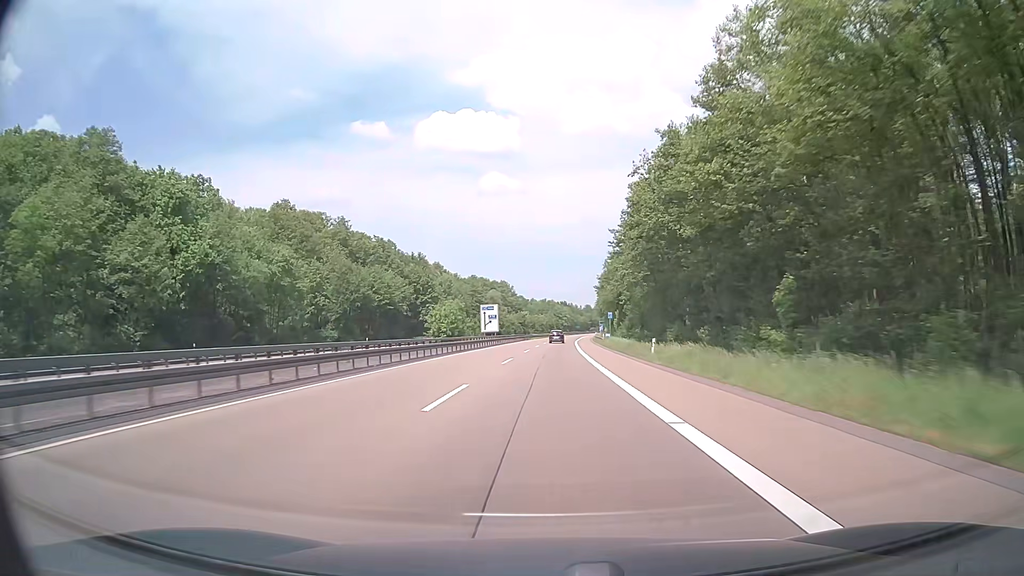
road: motorway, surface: asphalt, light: Day
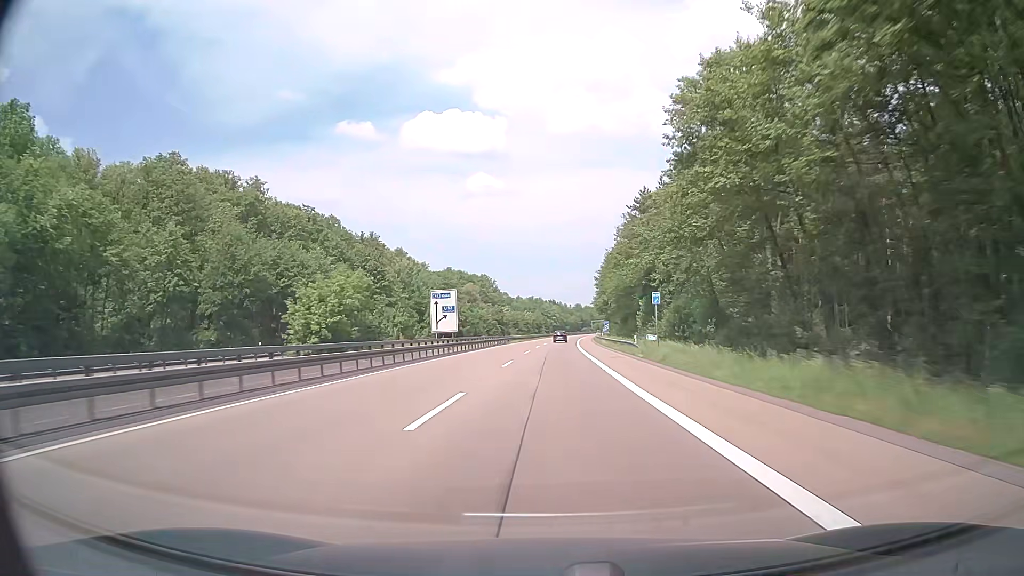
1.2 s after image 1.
(+0.4, +38.0) m; +1°
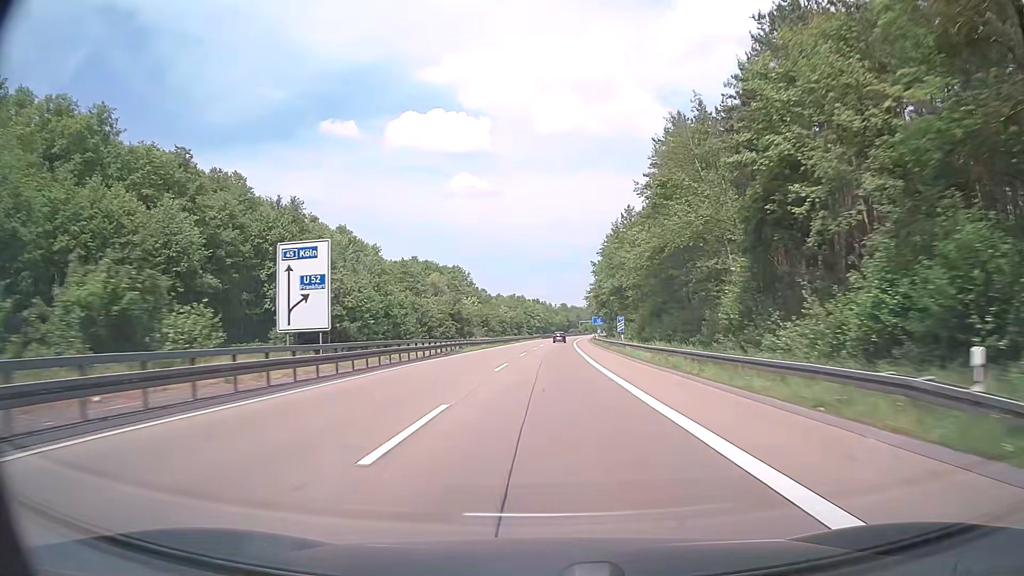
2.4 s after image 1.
(+0.4, +38.0) m; +1°
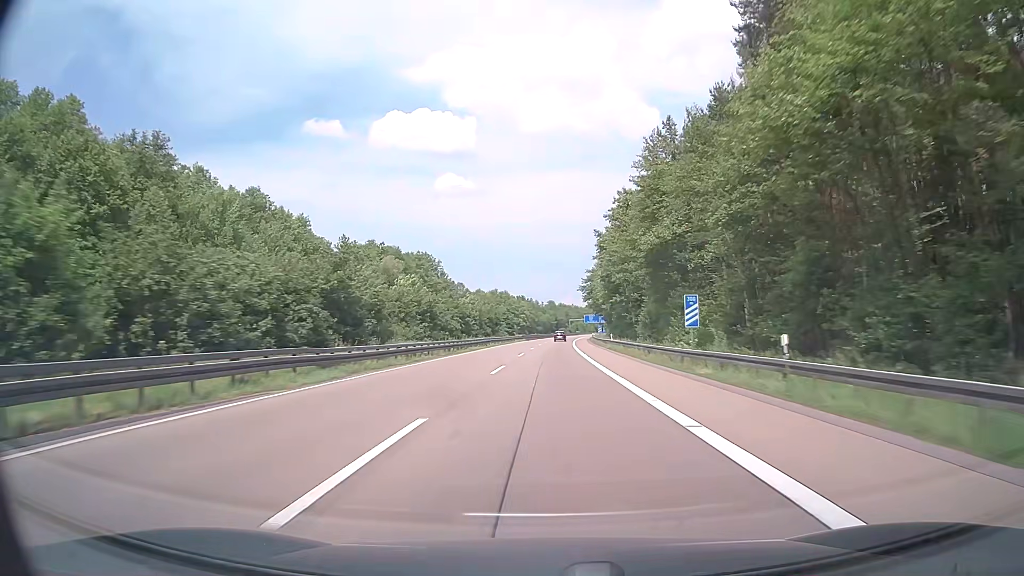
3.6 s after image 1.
(+0.4, +38.0) m; +1°
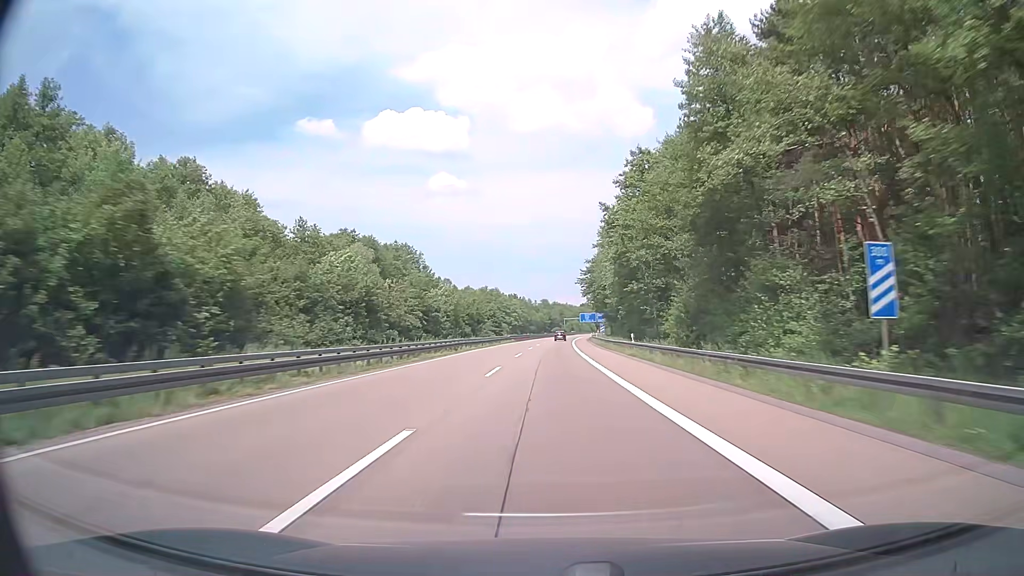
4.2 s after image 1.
(0.0, +19.0) m; 0°
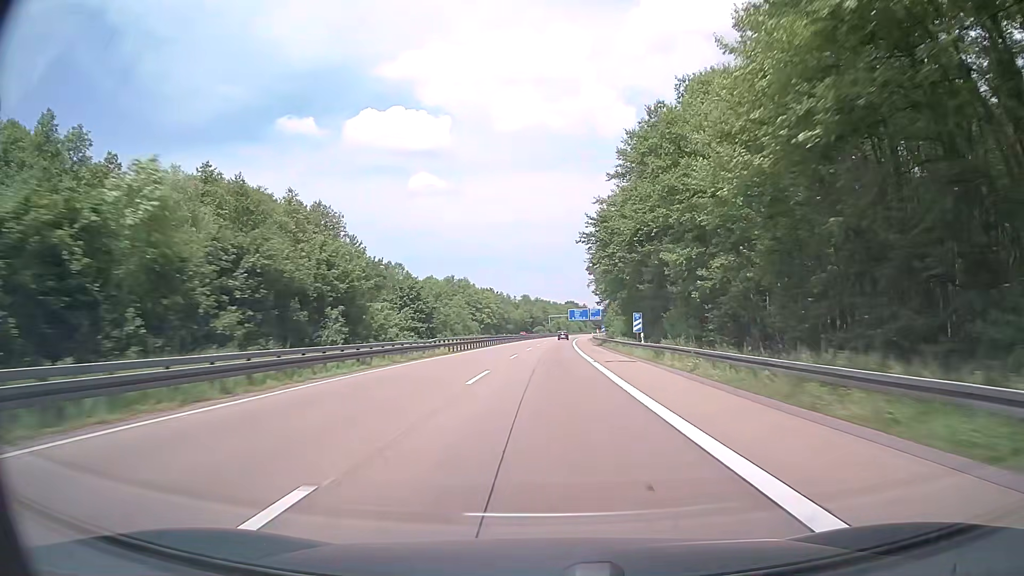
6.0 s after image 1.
(+0.8, +57.0) m; +1°
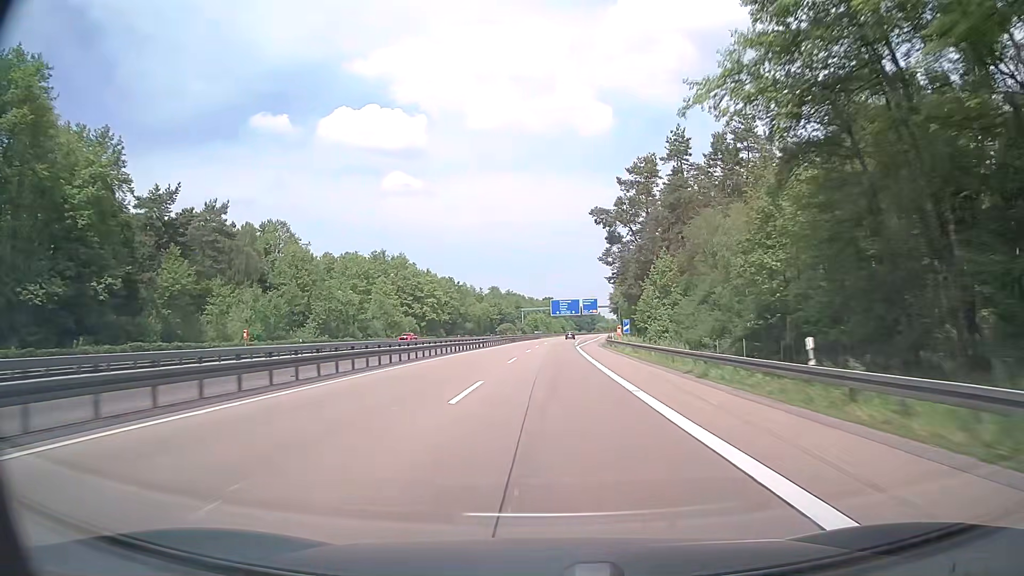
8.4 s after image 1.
(+1.4, +76.0) m; +2°
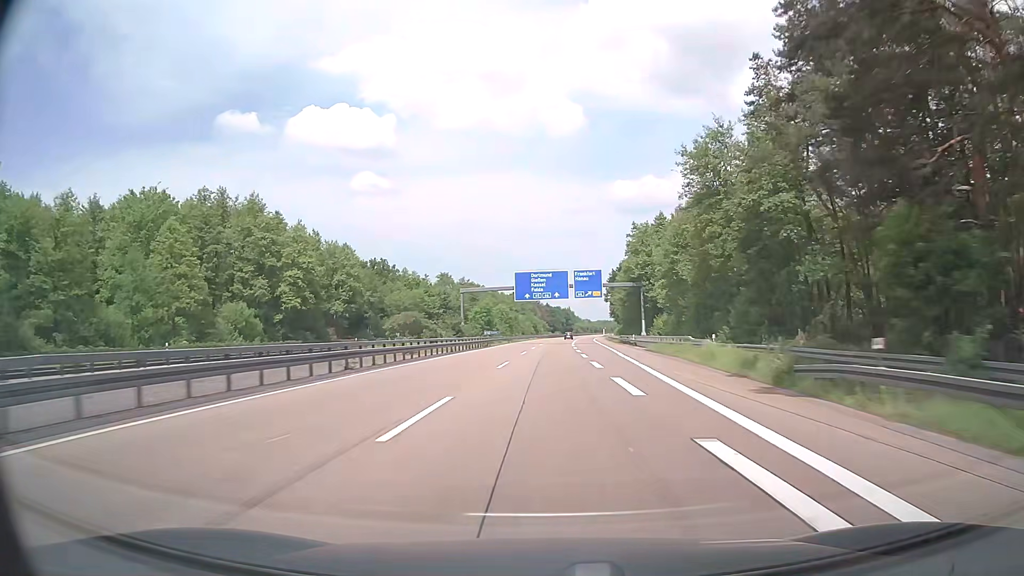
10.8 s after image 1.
(+1.5, +76.0) m; +2°
(0, +10) (0, +20) (0, +30) (0, +40) (+1, +50) (+1, +60) (+1, +70) (+1, +80) (+2, +90) (+2, +100) m
